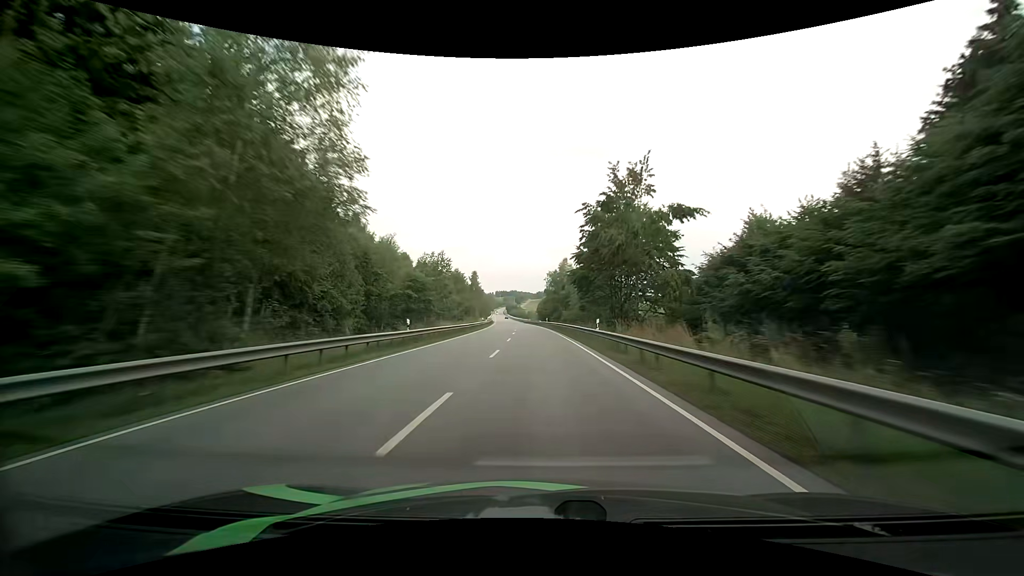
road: primary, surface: asphalt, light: Day
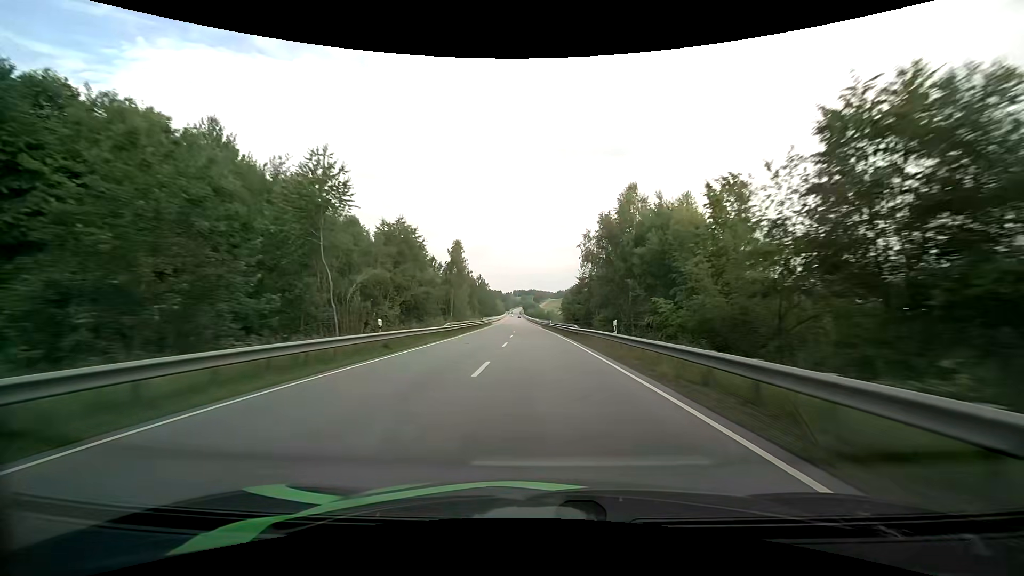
(-1.1, +53.0) m; -2°
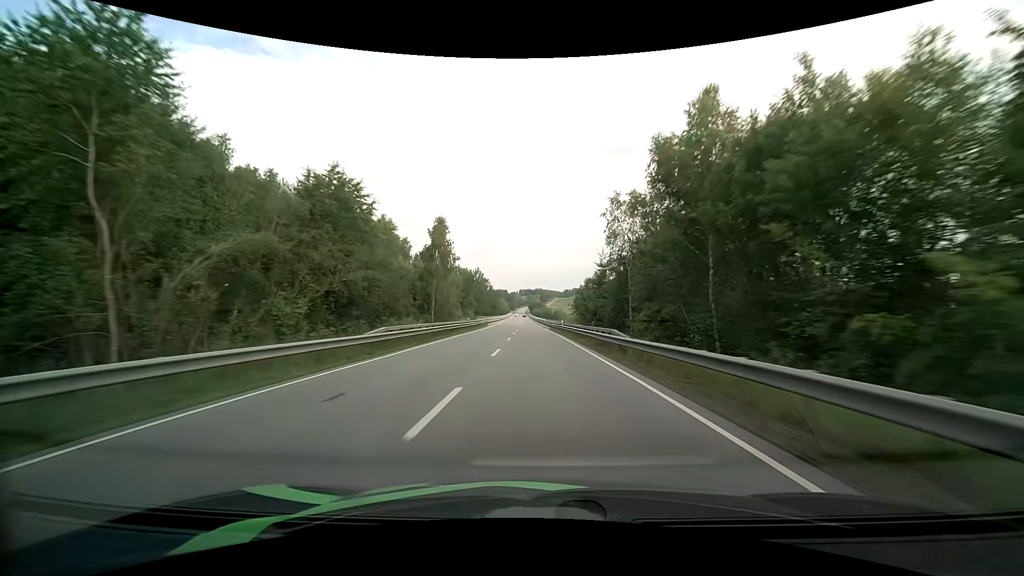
(-0.1, +17.6) m; -1°
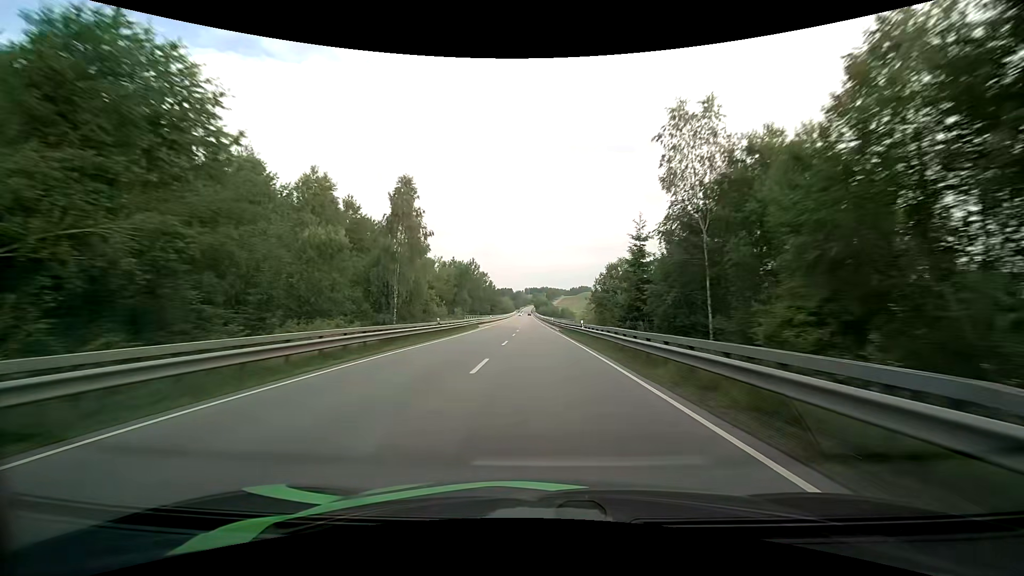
(-0.1, +17.6) m; -1°
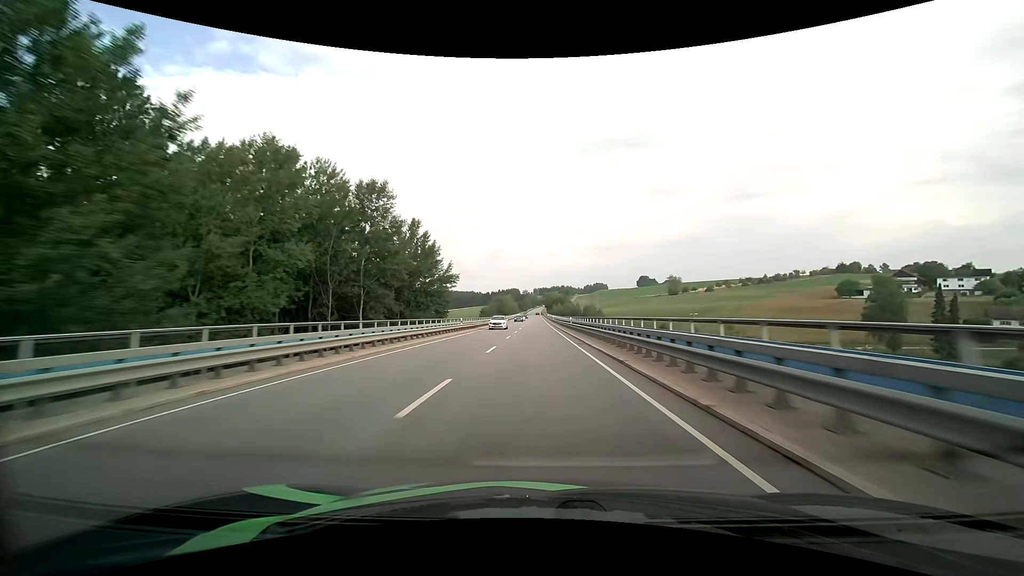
(-0.9, +87.6) m; -1°
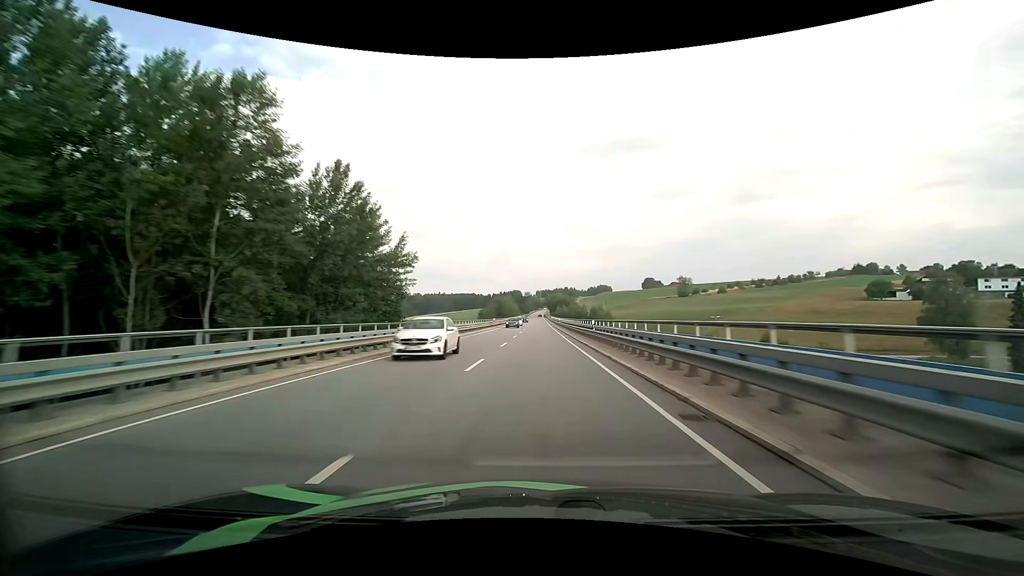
(-0.1, +17.5) m; 0°
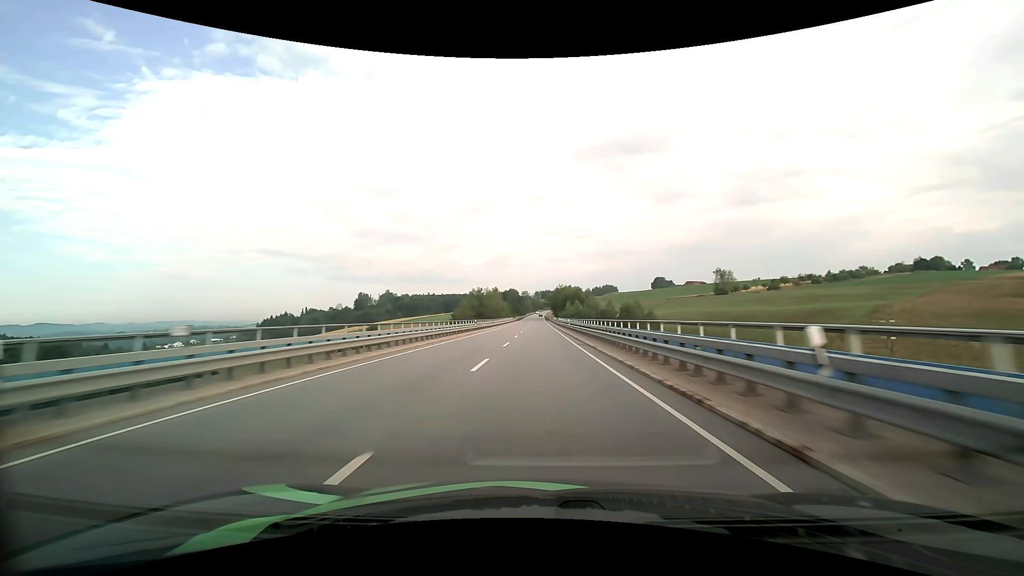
(-0.1, +70.8) m; 0°
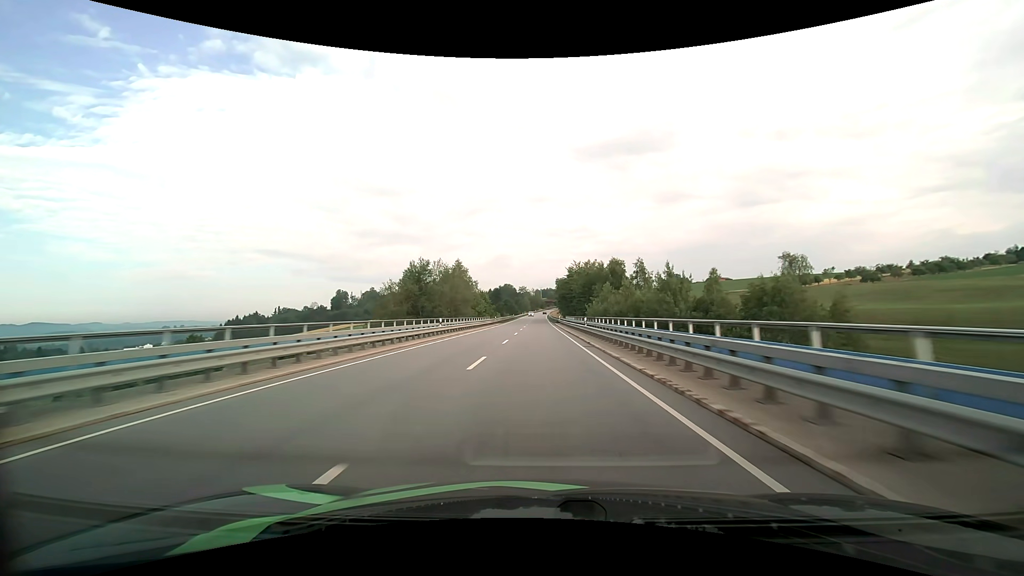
(0.0, +71.6) m; 0°
(0, +10) (0, +20) (0, +30) (0, +40) (0, +50) (0, +60) (0, +70) (0, +80) (0, +90) (0, +100) m
